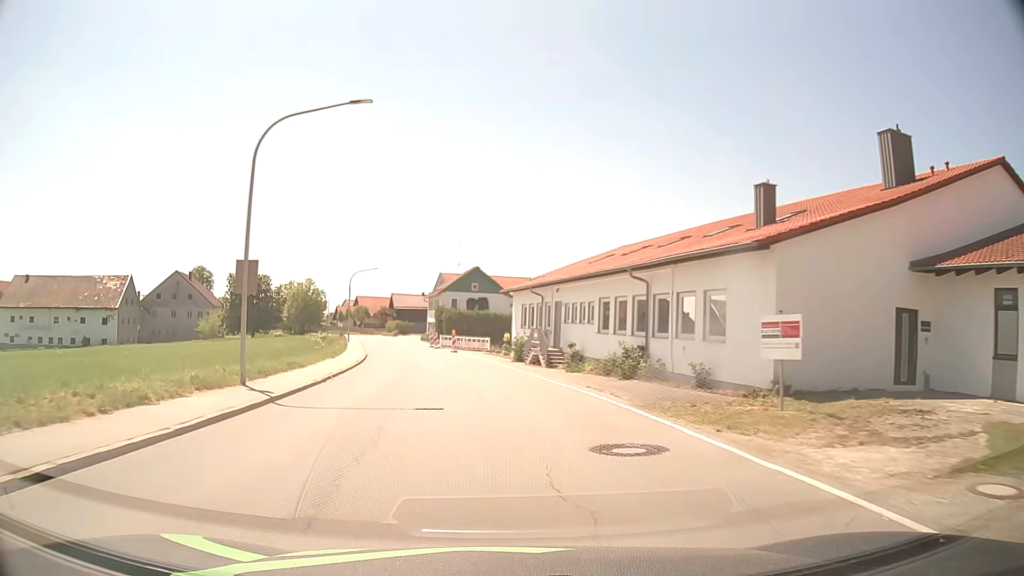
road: secondary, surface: asphalt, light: Day
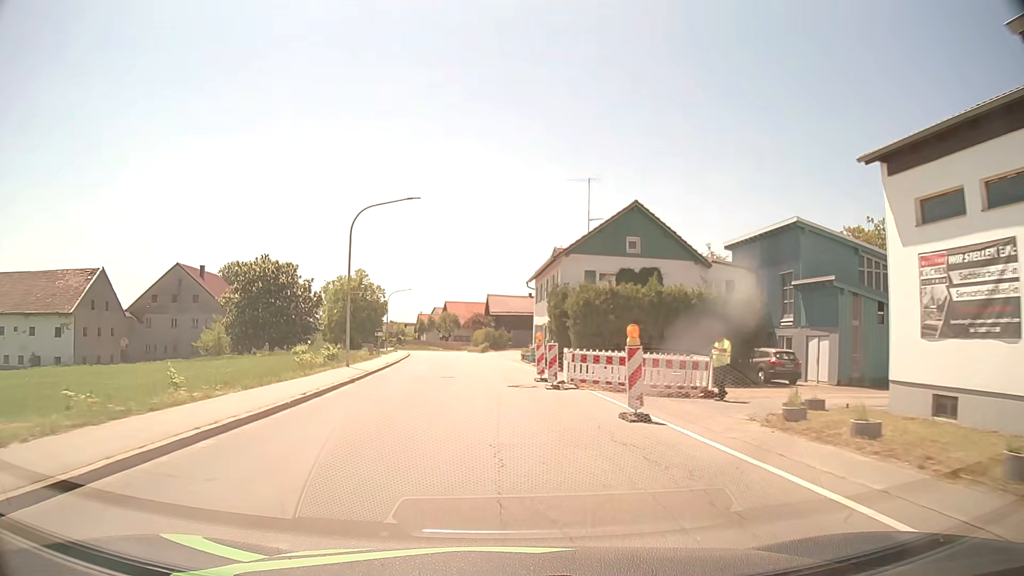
(-3.9, +38.2) m; -9°
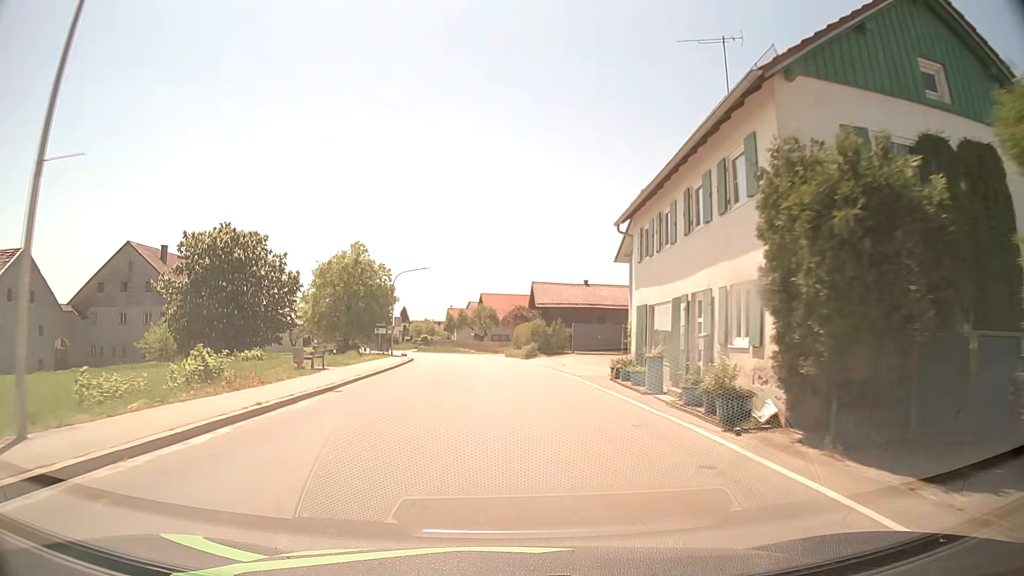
(-0.8, +22.8) m; -4°
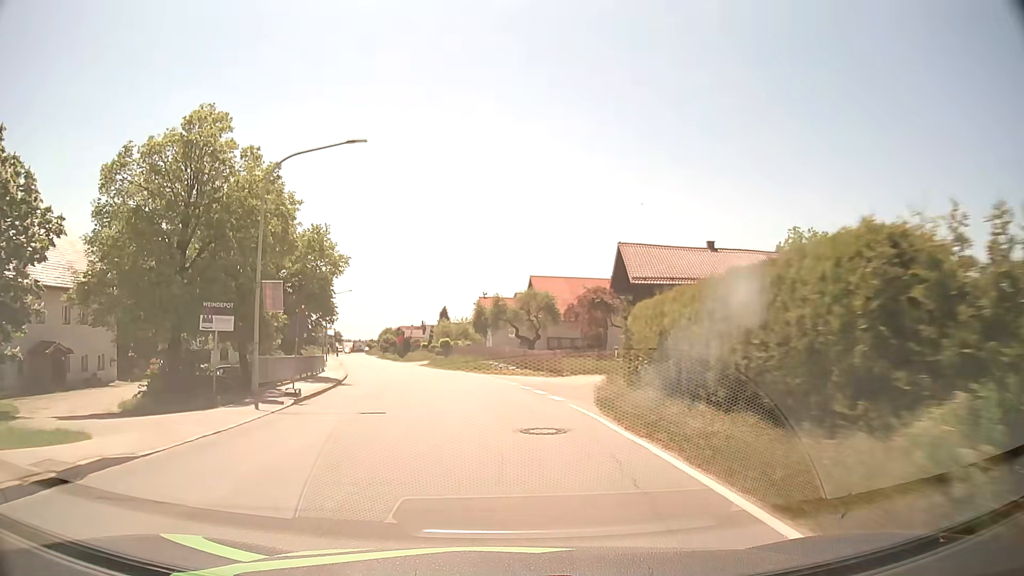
(-0.7, +37.9) m; -4°
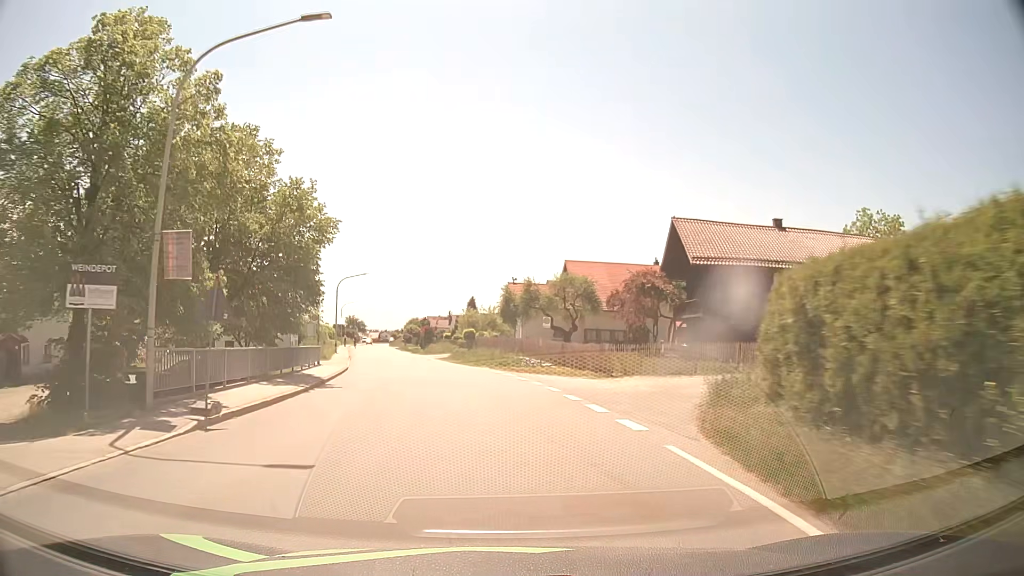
(-0.2, +7.6) m; -2°
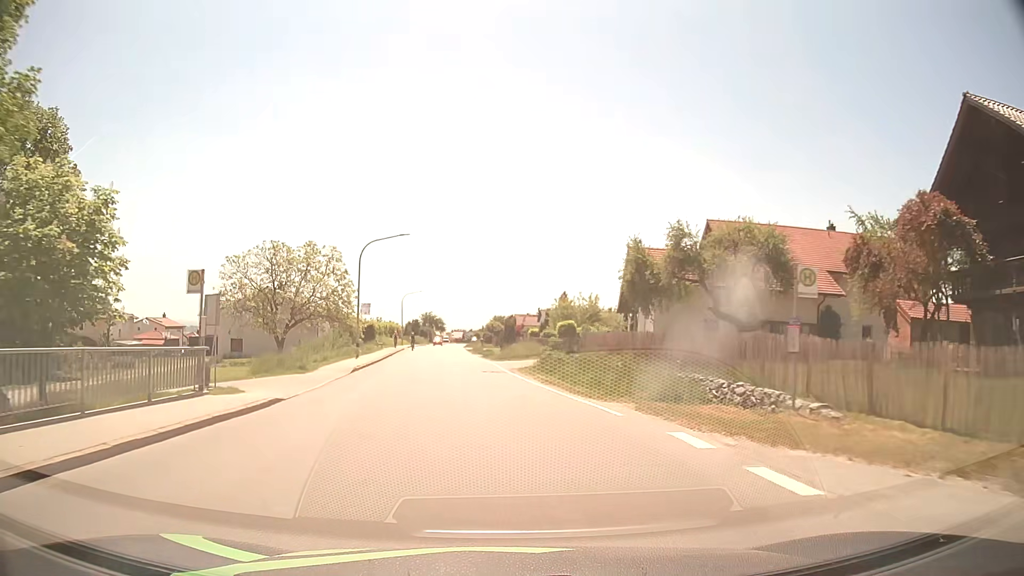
(-1.6, +23.0) m; -8°
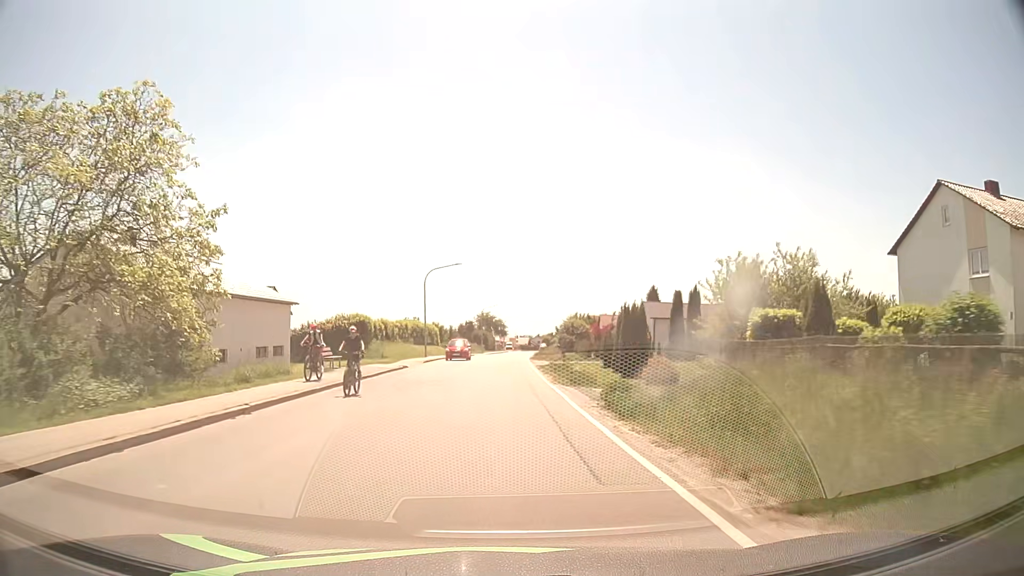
(-2.4, +38.2) m; -6°
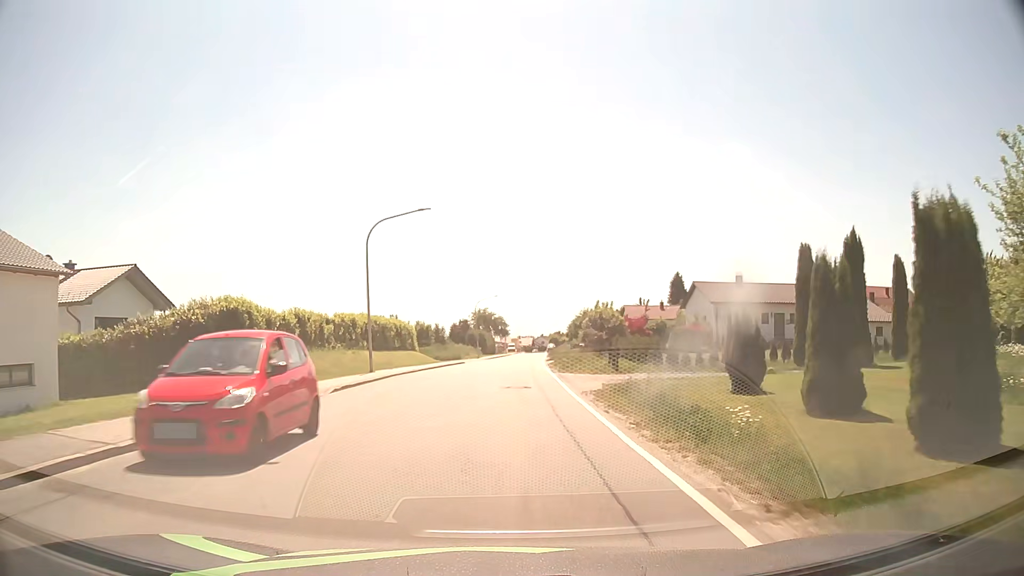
(-0.1, +22.9) m; 0°
(0, +10) (0, +20) (0, +30) (+1, +40) (+1, +50) (+2, +60) (+2, +70) (+3, +80) (+3, +90) (+4, +100) m
